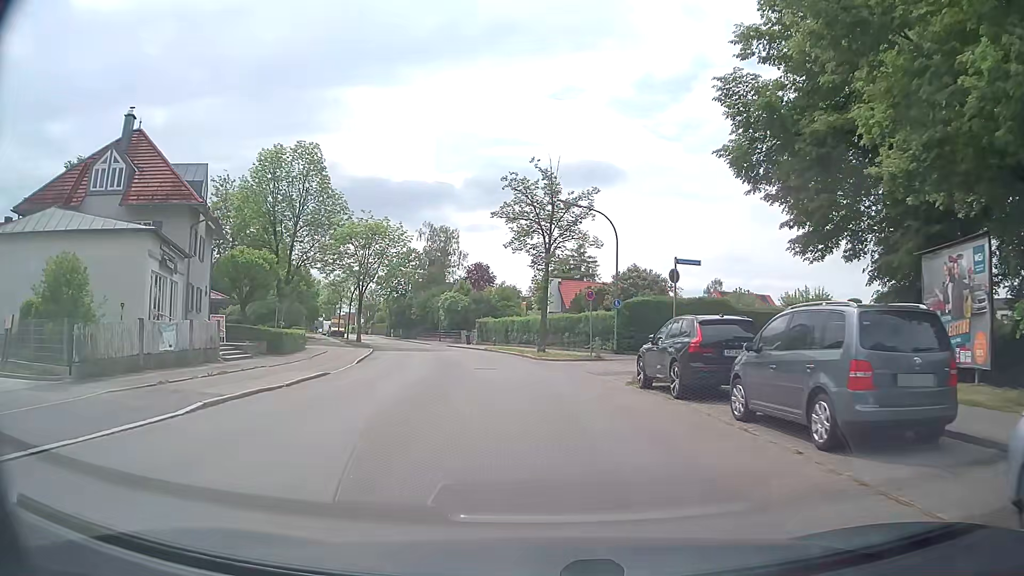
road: tertiary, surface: asphalt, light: Day
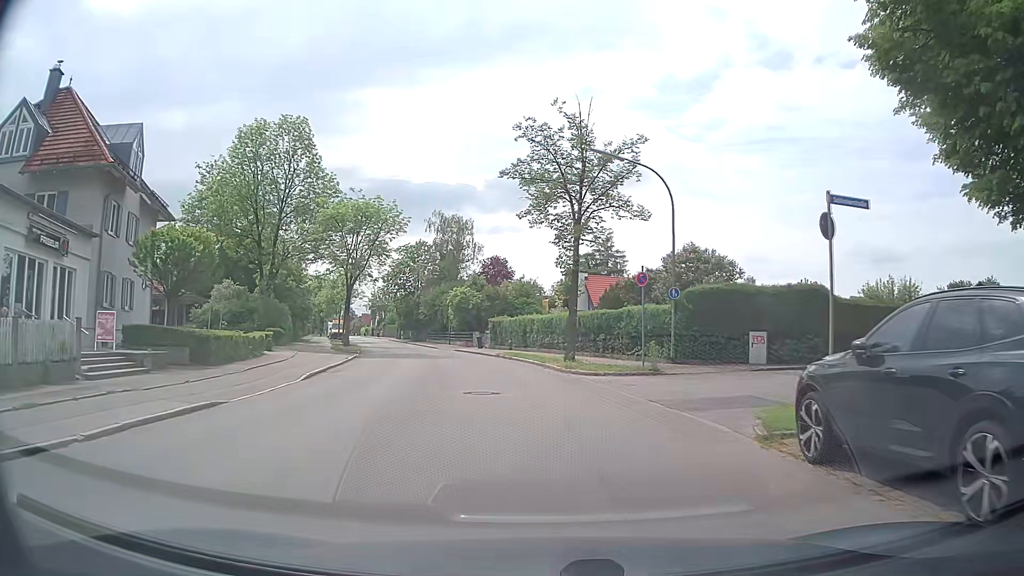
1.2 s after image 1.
(-0.2, +9.4) m; -3°
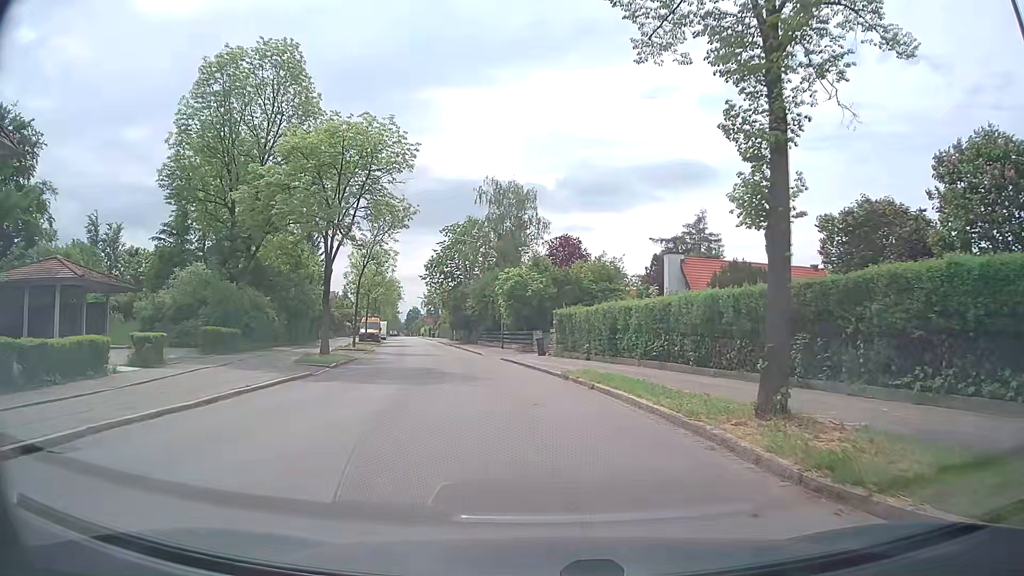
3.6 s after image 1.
(-0.7, +16.8) m; -7°
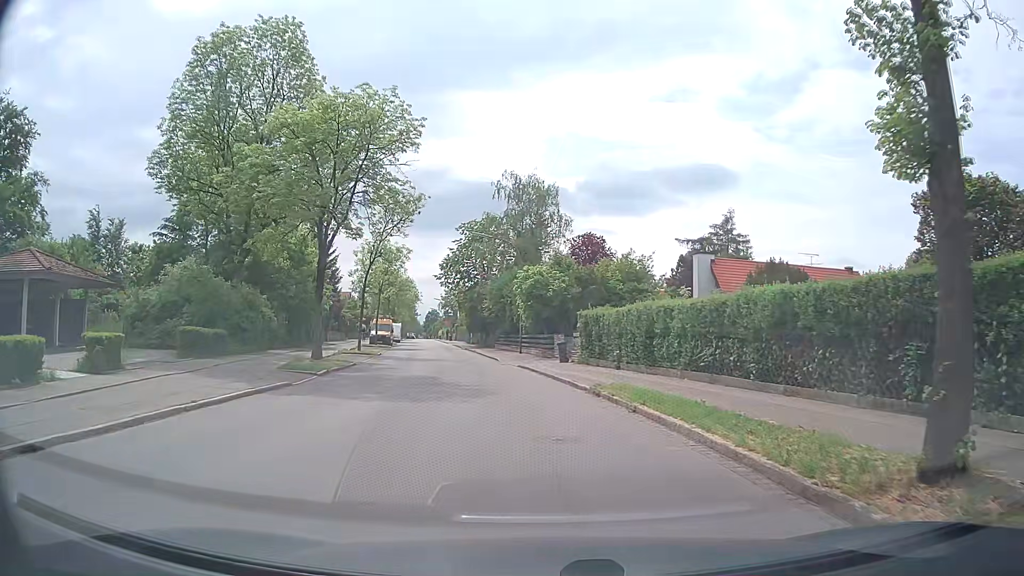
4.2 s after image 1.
(0.0, +3.5) m; -1°
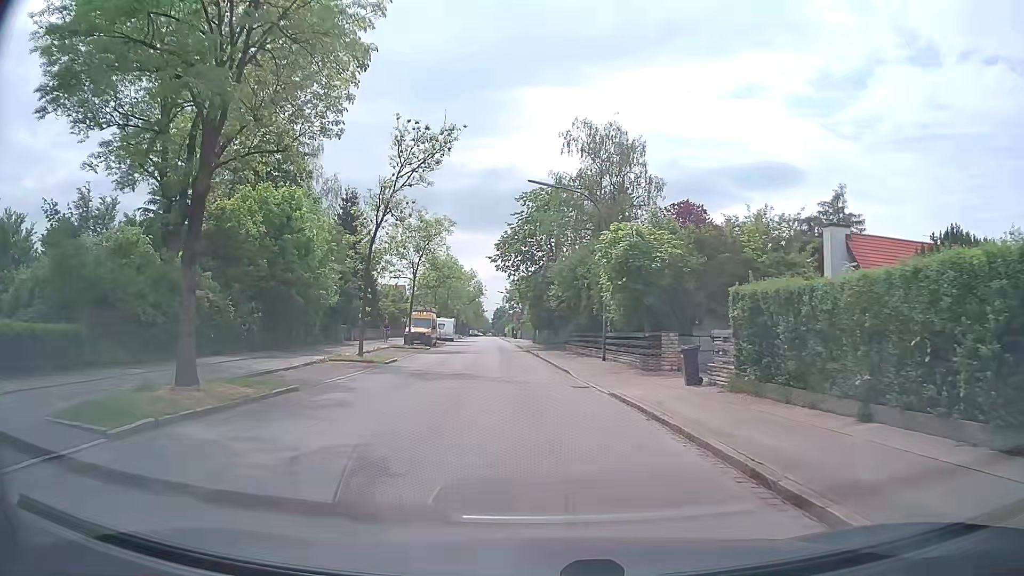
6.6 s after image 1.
(-0.8, +13.9) m; -6°
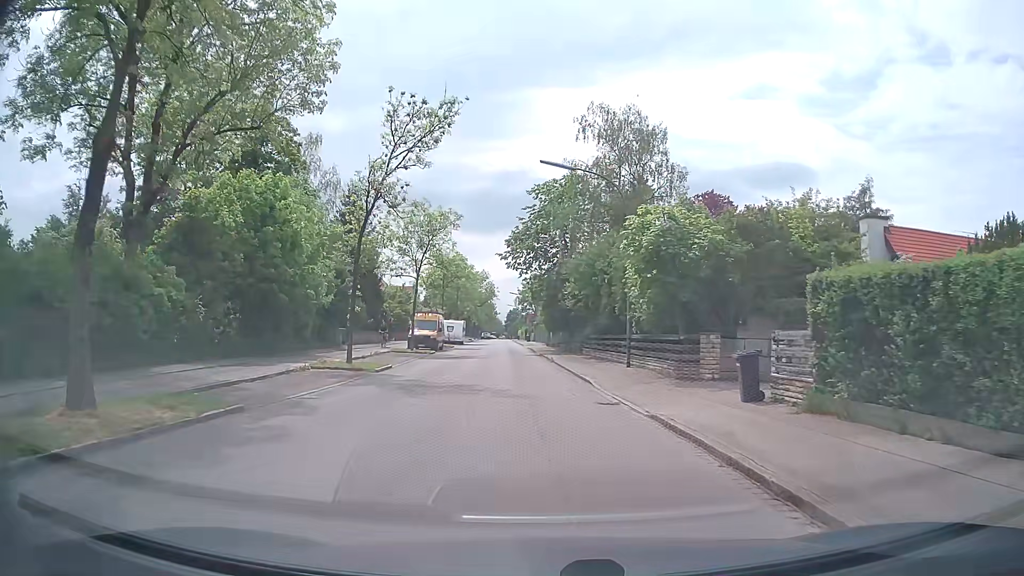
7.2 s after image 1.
(0.0, +3.6) m; -1°
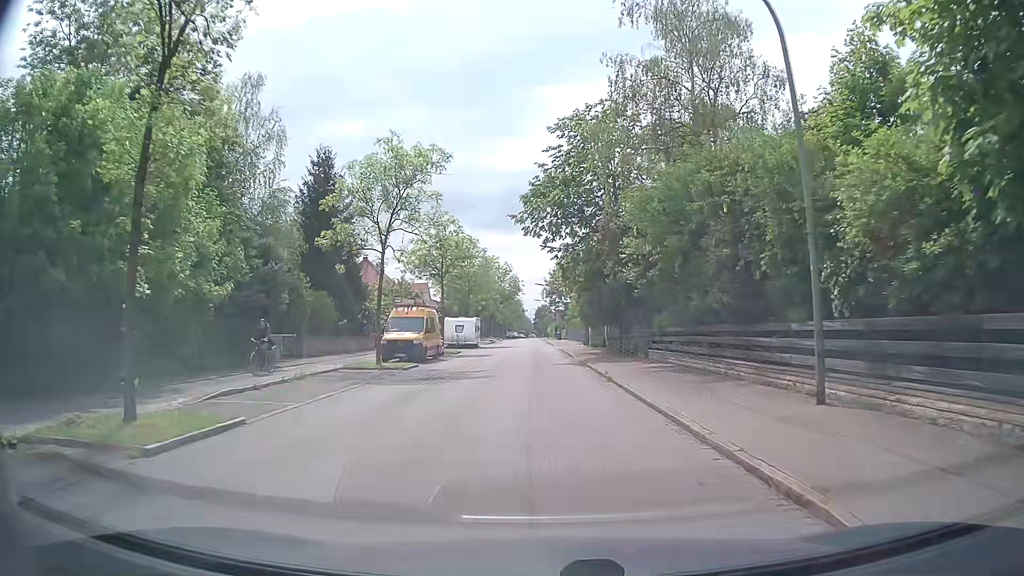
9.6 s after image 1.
(-0.5, +15.1) m; -4°
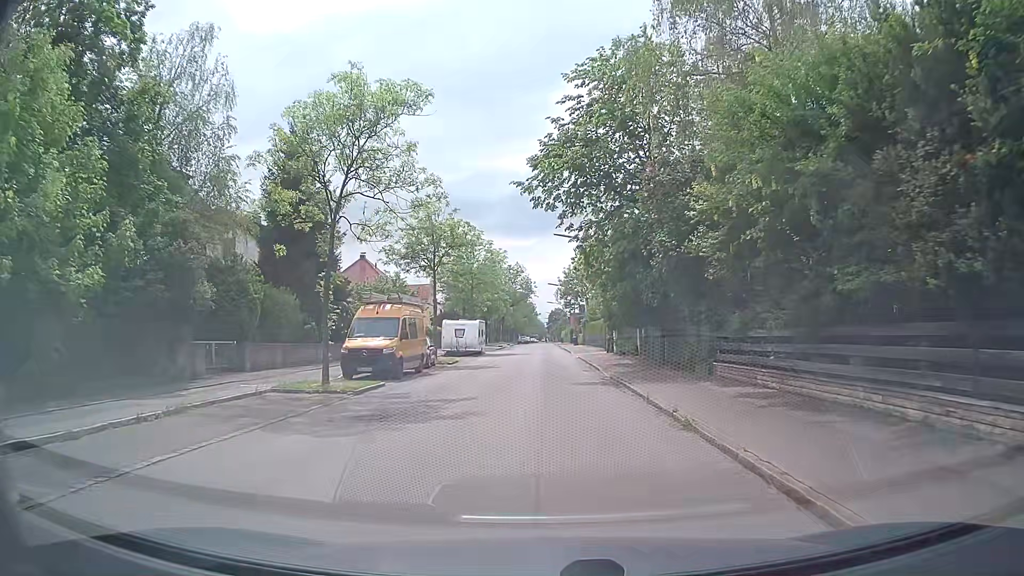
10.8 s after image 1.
(0.0, +8.0) m; 0°
